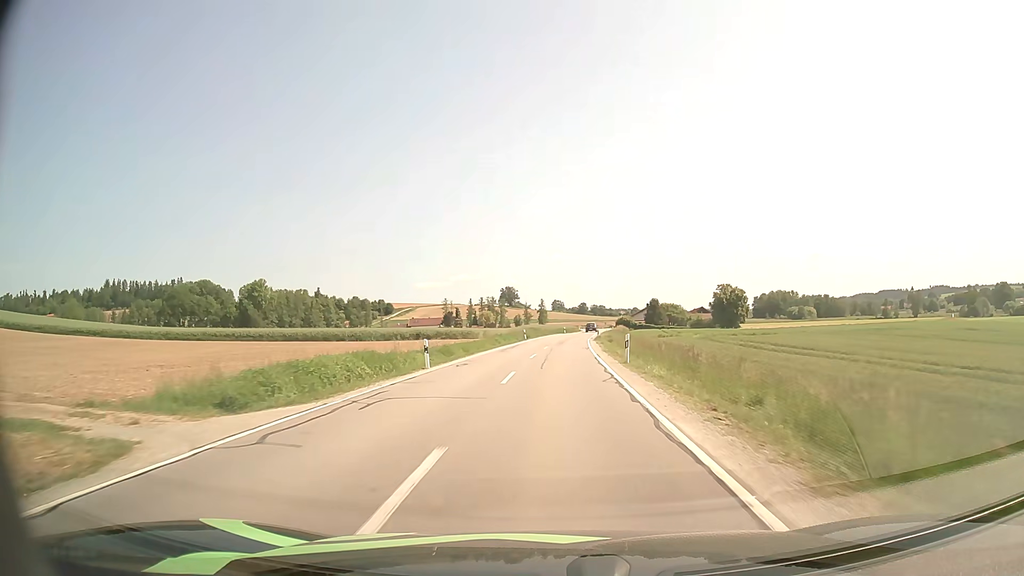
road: secondary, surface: asphalt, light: Day
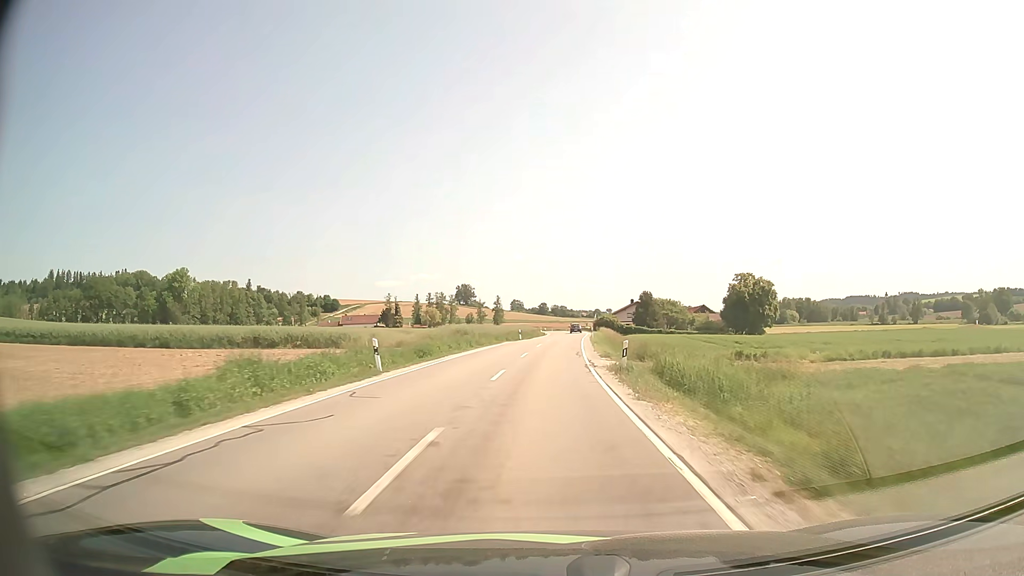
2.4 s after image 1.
(+1.2, +46.9) m; +3°
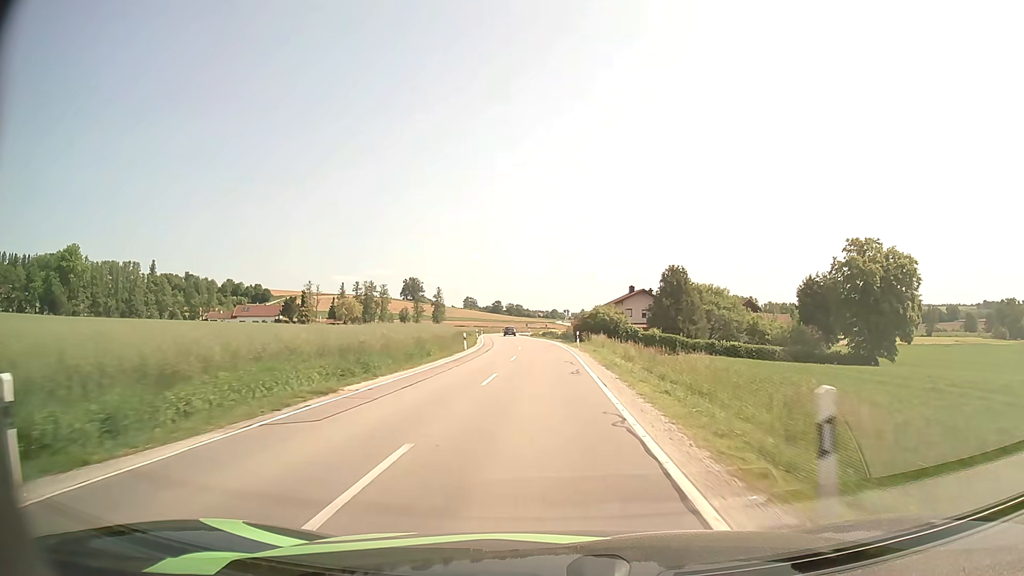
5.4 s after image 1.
(+1.7, +60.1) m; +4°
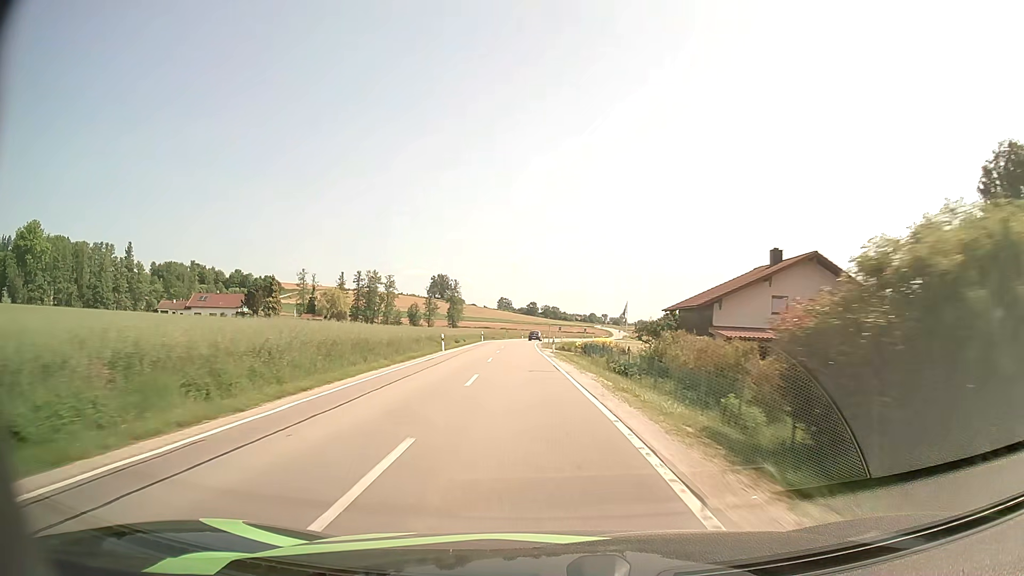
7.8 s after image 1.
(-0.4, +47.6) m; -3°
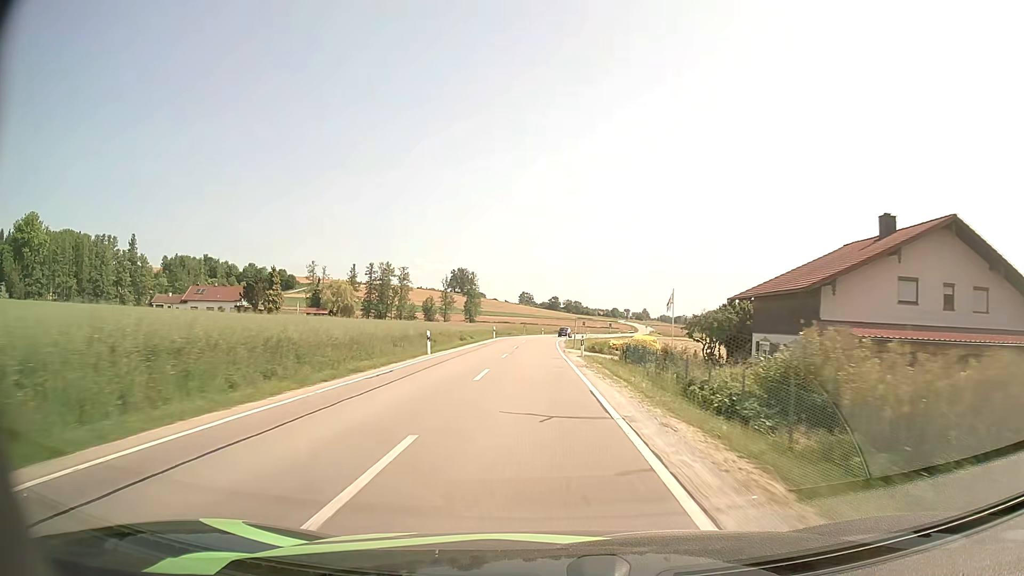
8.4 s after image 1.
(-0.2, +11.9) m; -2°
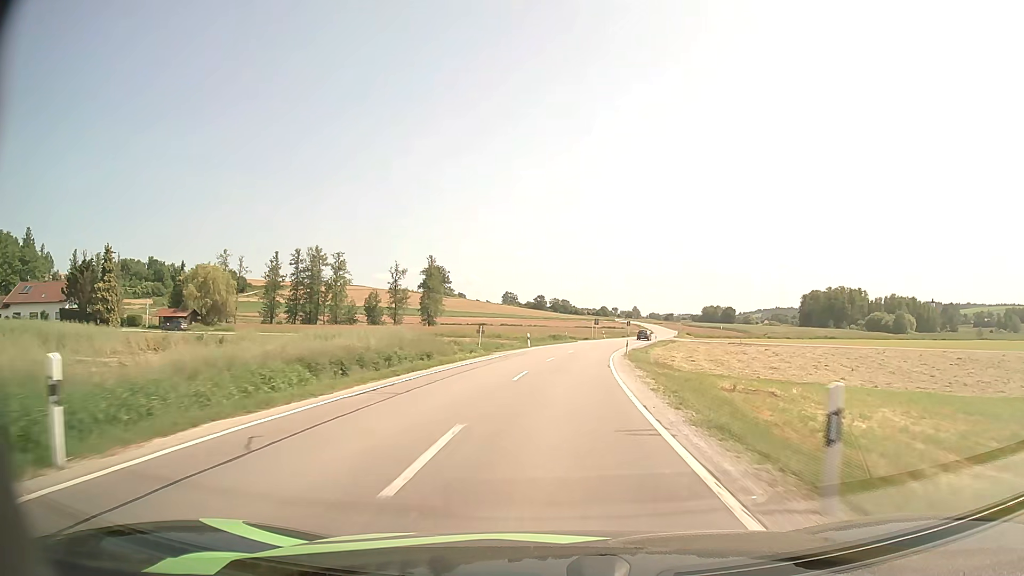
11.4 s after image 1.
(-0.8, +58.6) m; +1°
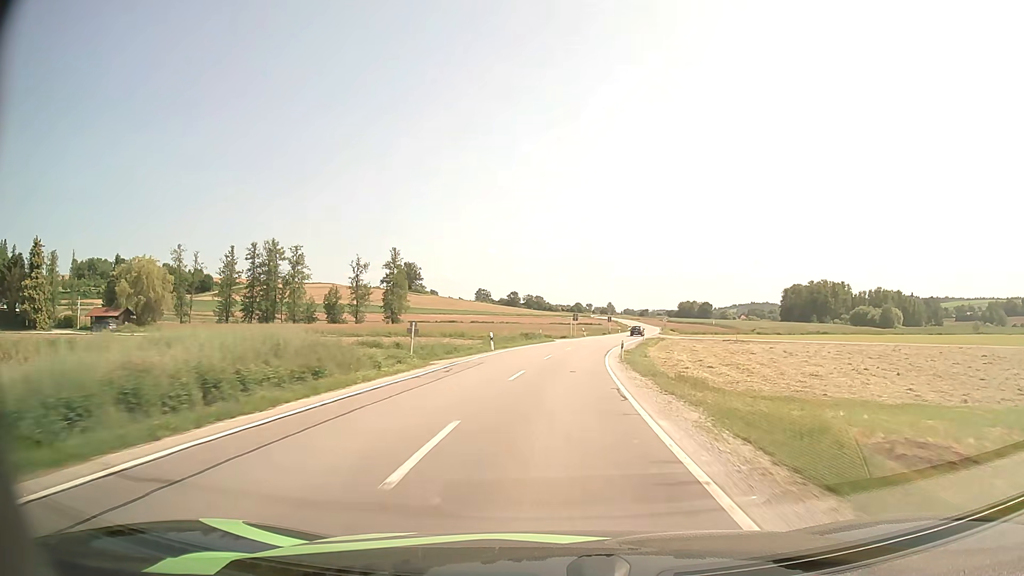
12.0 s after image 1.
(+0.2, +11.6) m; +2°
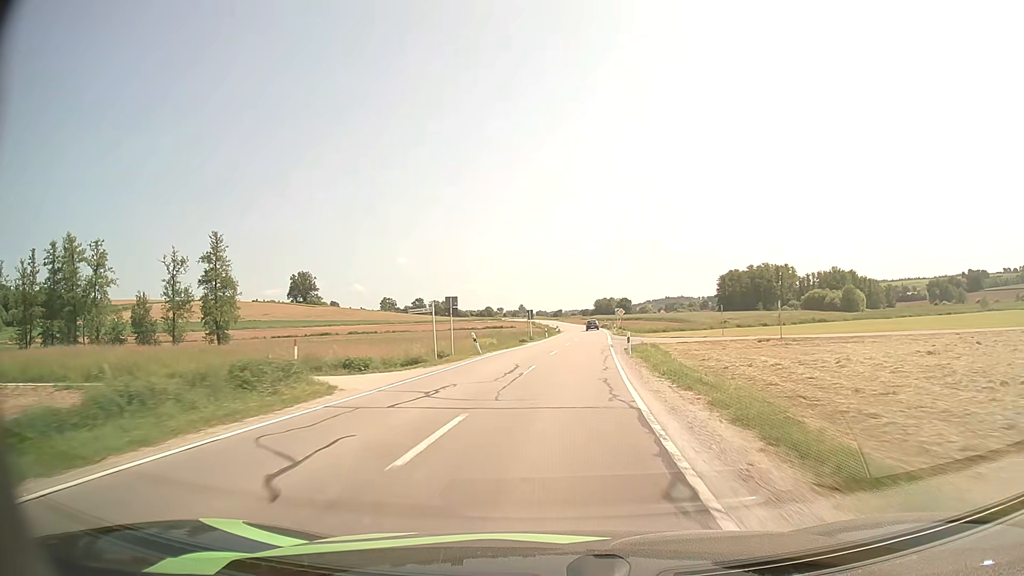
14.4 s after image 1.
(+3.4, +46.9) m; +8°
